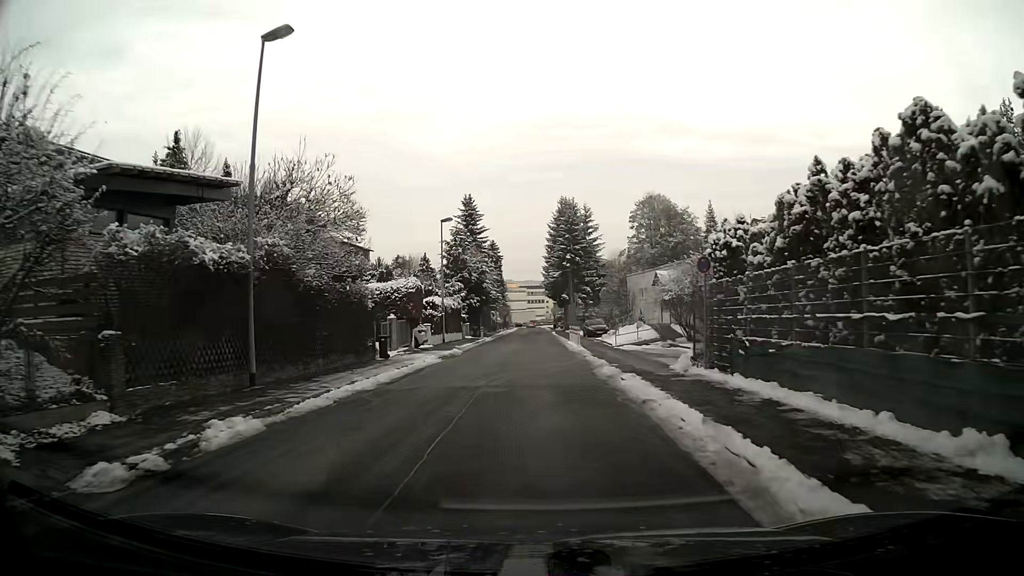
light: Day
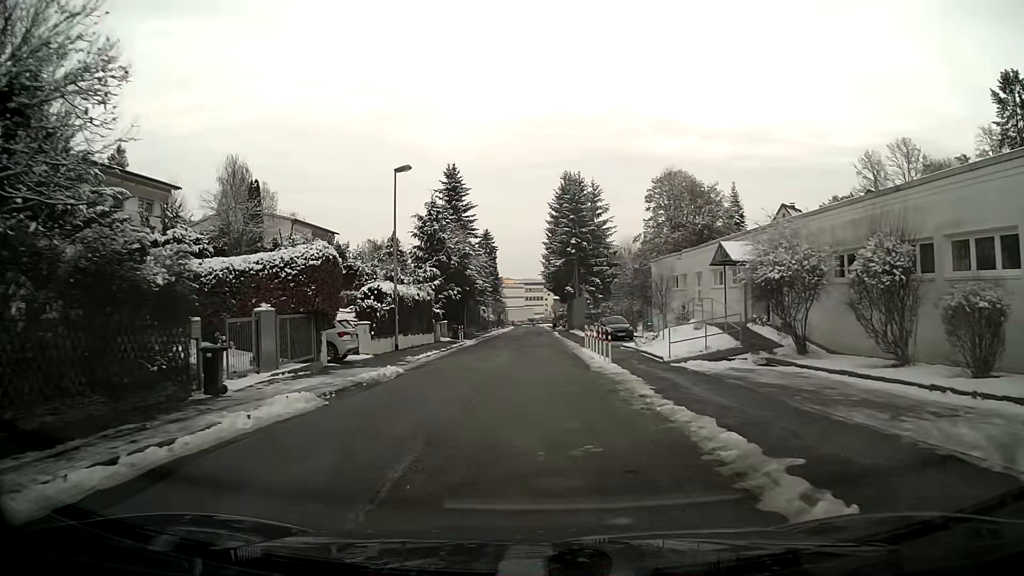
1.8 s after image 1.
(0.0, +14.7) m; 0°
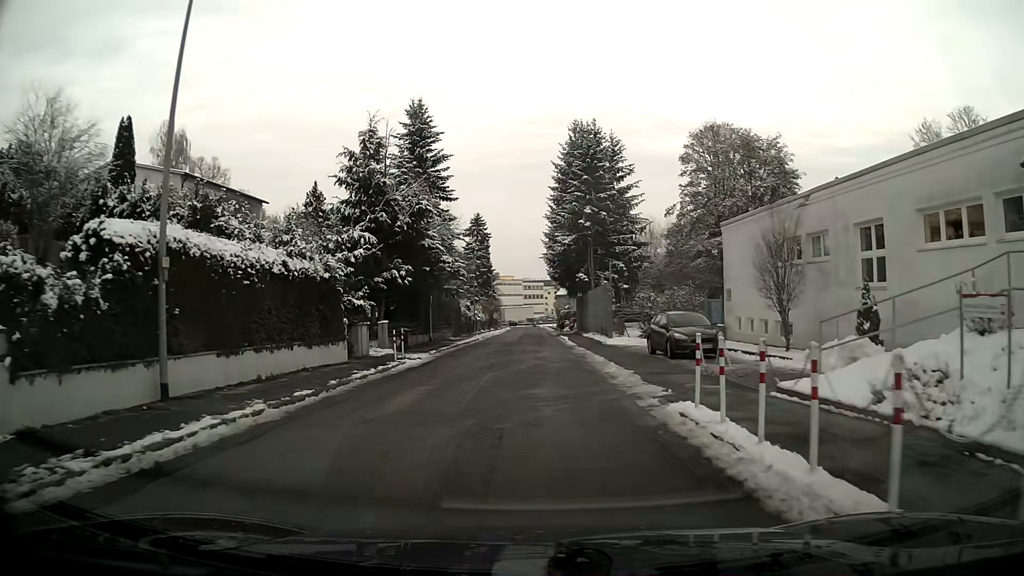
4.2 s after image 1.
(0.0, +19.7) m; 0°
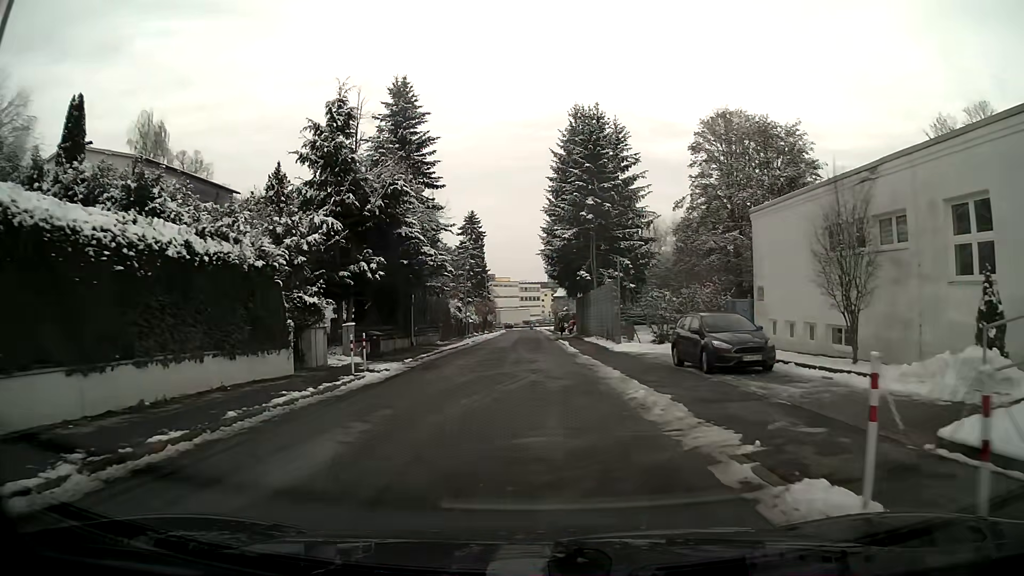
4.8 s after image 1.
(0.0, +4.9) m; 0°
